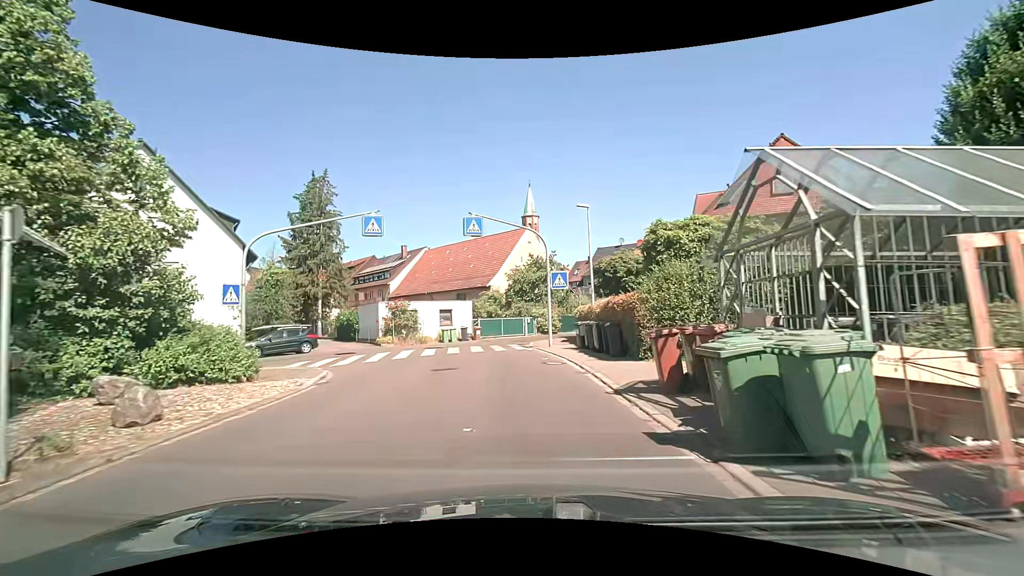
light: Day
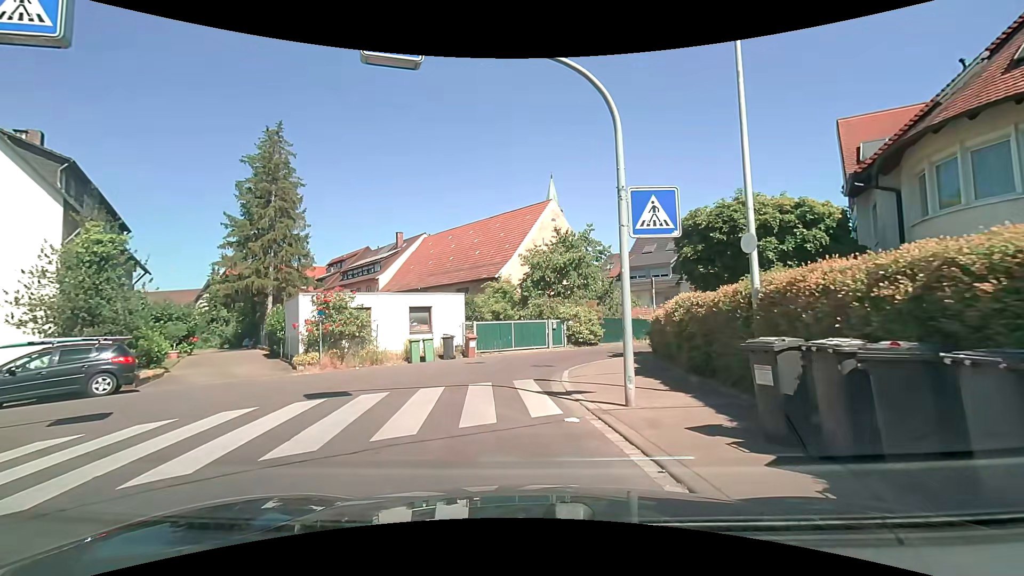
(-0.1, +14.6) m; -2°
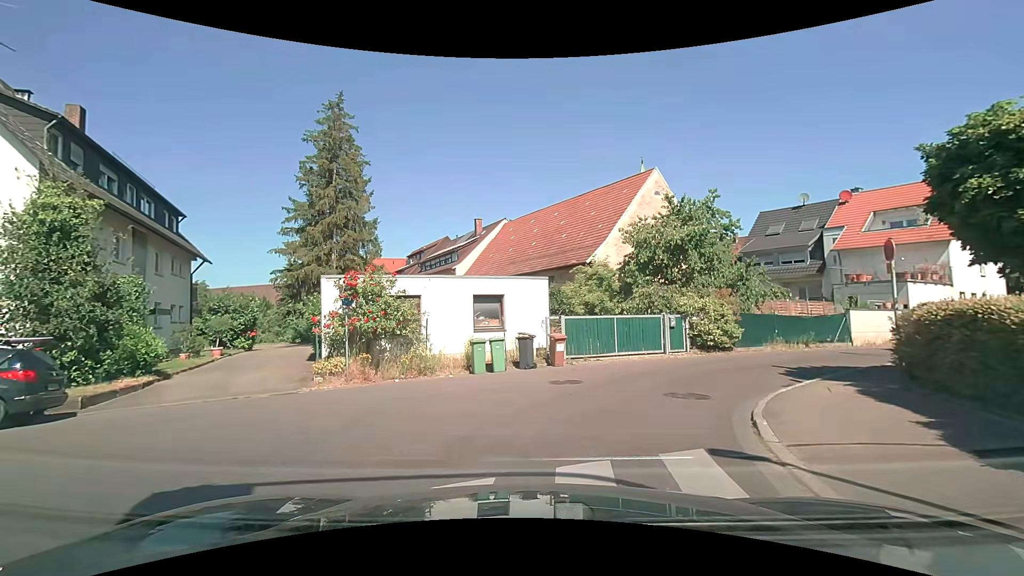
(-0.5, +6.6) m; -9°
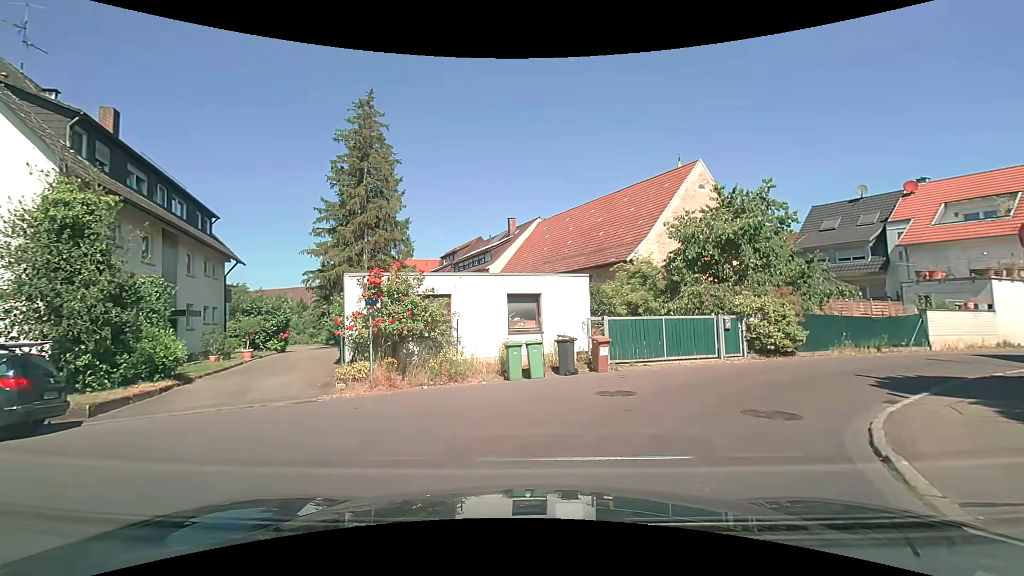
(-0.1, +1.4) m; -4°
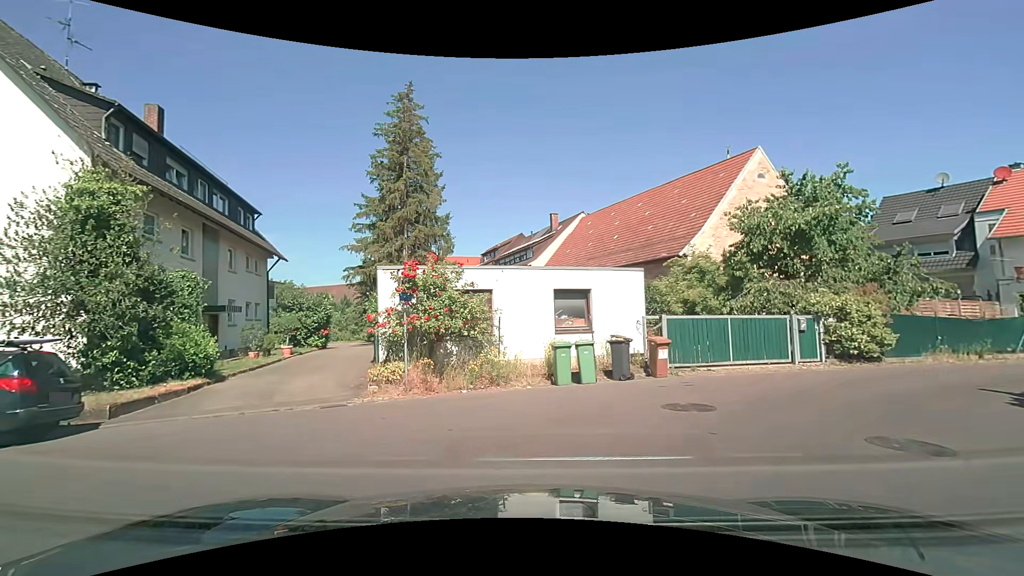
(-0.1, +1.3) m; -6°
